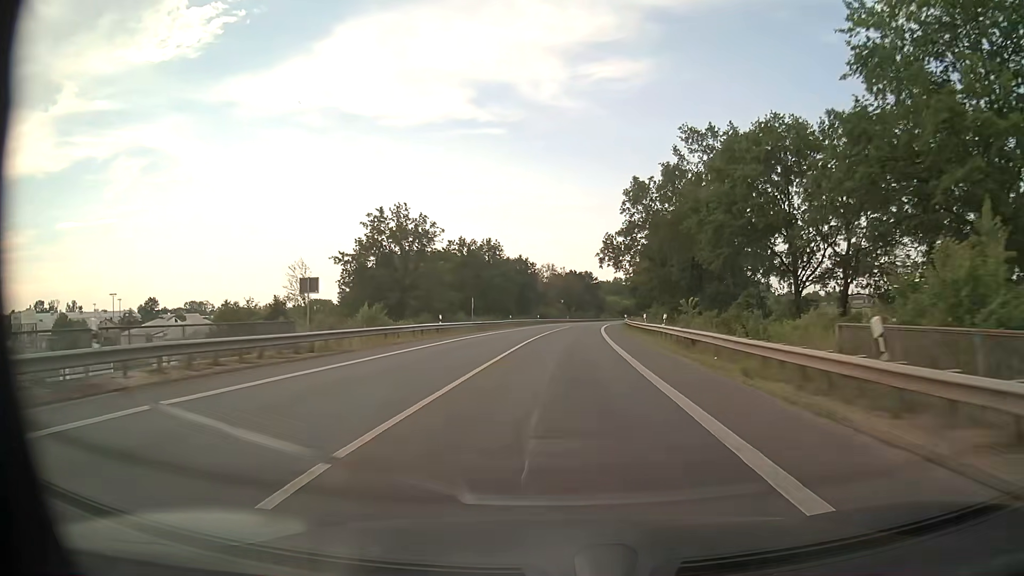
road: primary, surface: asphalt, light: Day
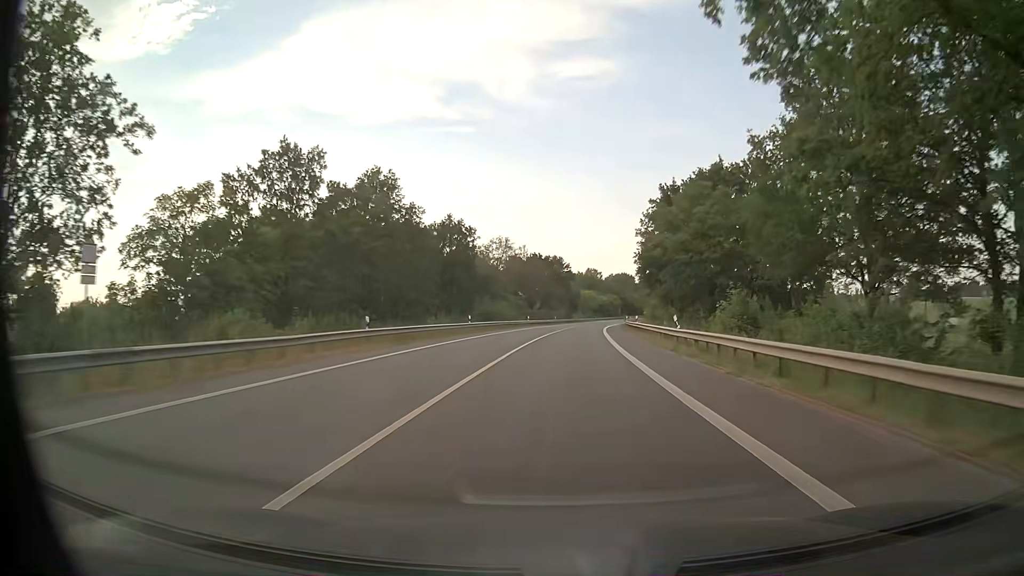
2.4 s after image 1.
(+1.2, +46.8) m; +3°
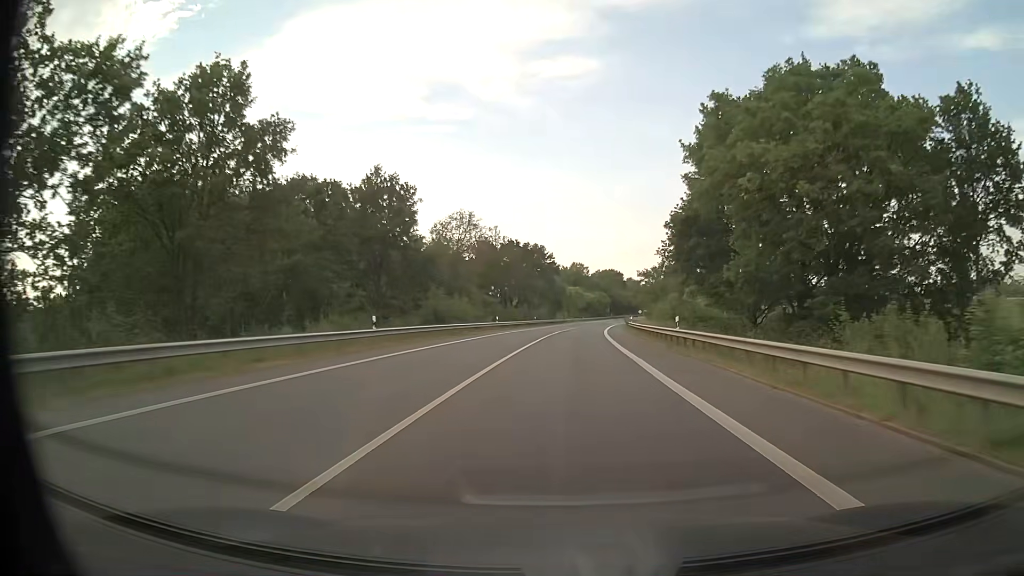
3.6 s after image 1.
(+0.4, +23.4) m; +2°
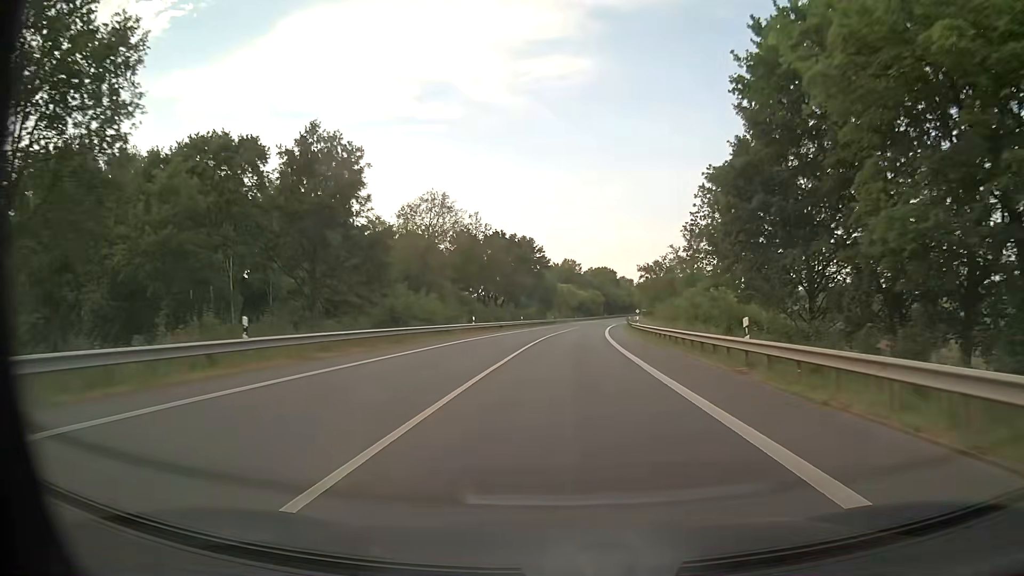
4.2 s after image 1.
(+0.1, +11.7) m; +1°
(0, +10) (0, +20) (+1, +30) (+1, +40) (+2, +50) (+2, +60) (+3, +70) (+4, +80) (+5, +90) (+6, +100) m
